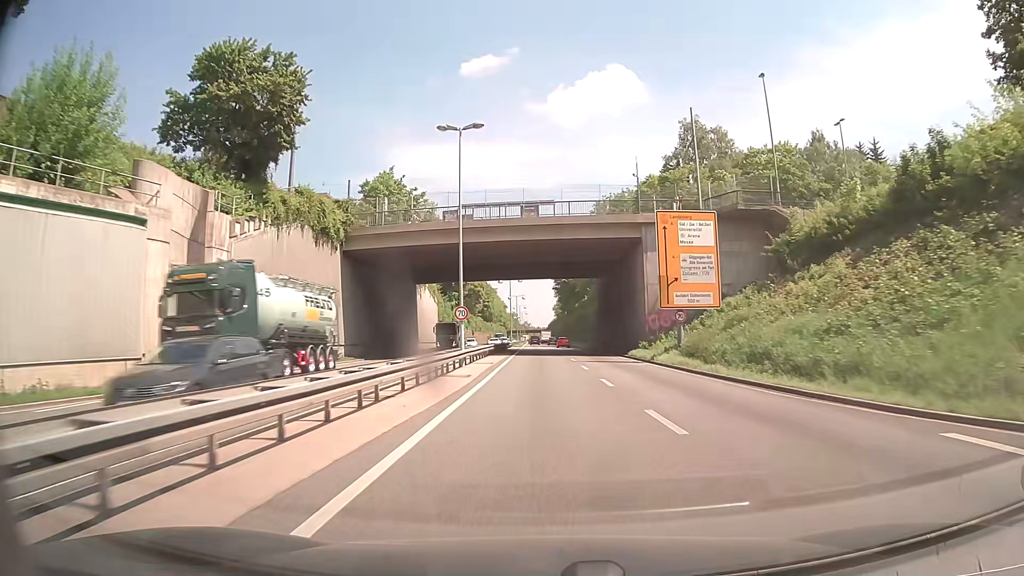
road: trunk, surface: asphalt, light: Day
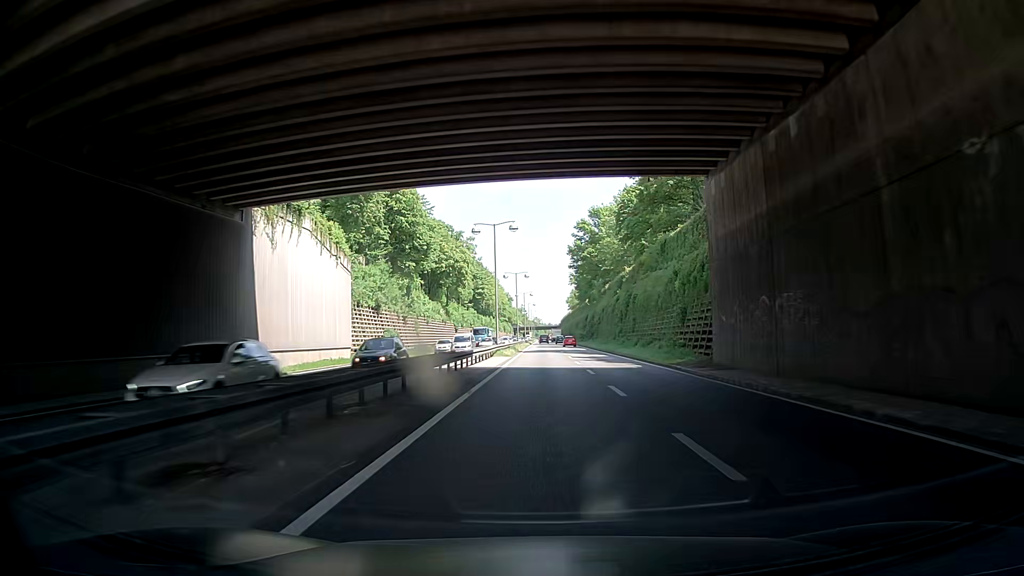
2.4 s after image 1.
(-0.5, +47.8) m; -1°
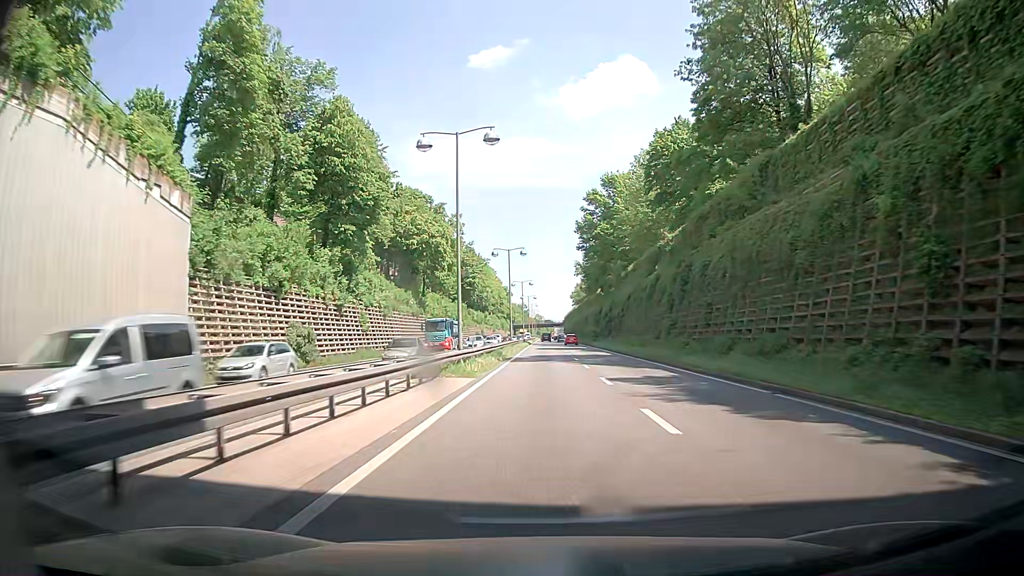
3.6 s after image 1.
(+0.1, +24.1) m; 0°
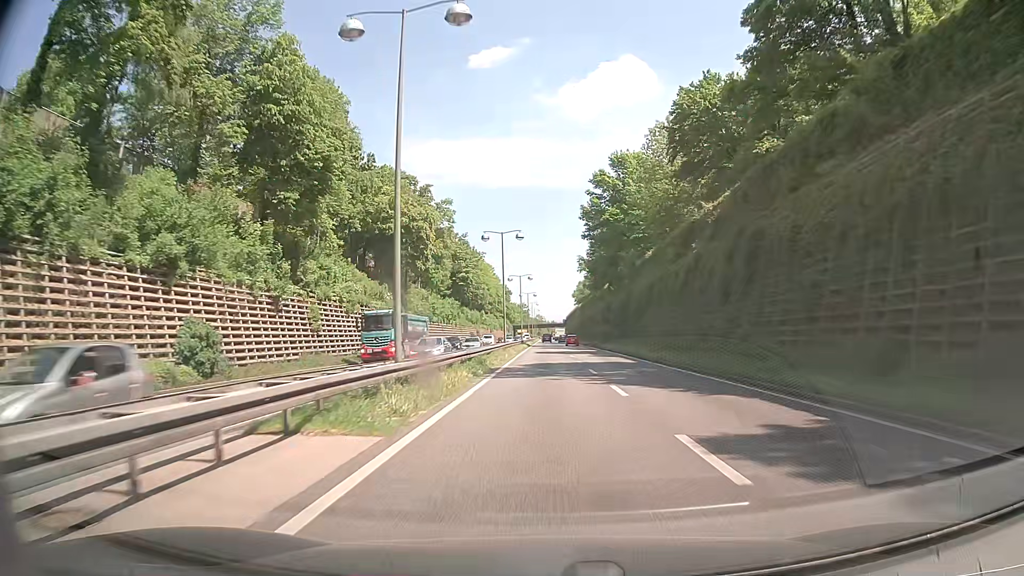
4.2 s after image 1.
(-0.1, +12.1) m; 0°
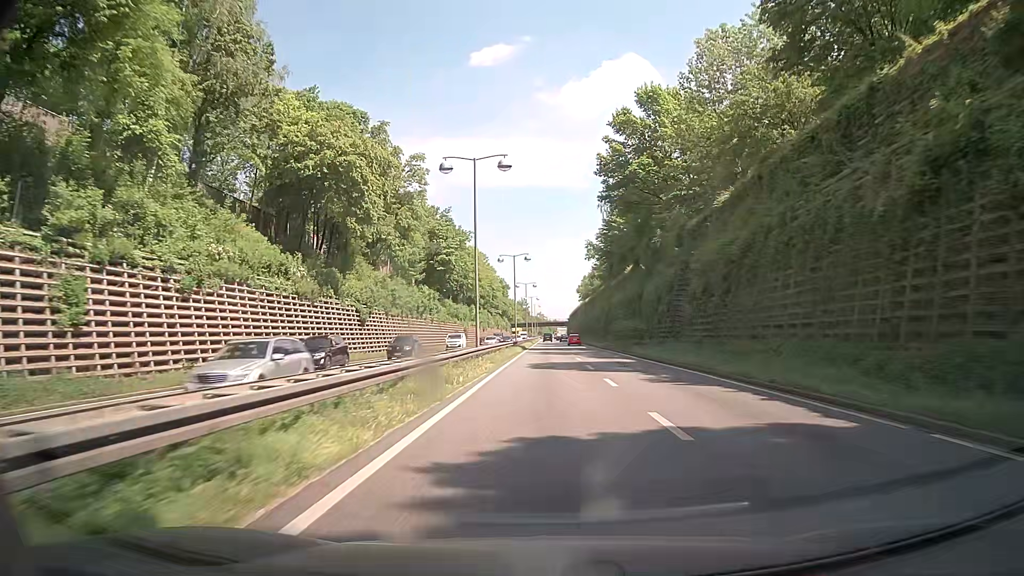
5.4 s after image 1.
(-0.2, +24.4) m; 0°
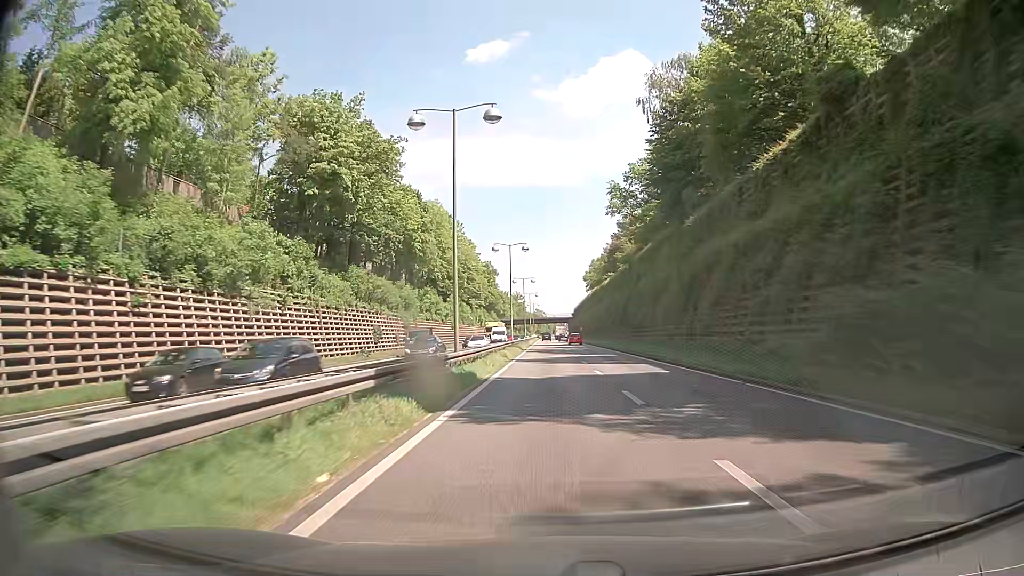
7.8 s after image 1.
(-0.1, +49.3) m; 0°
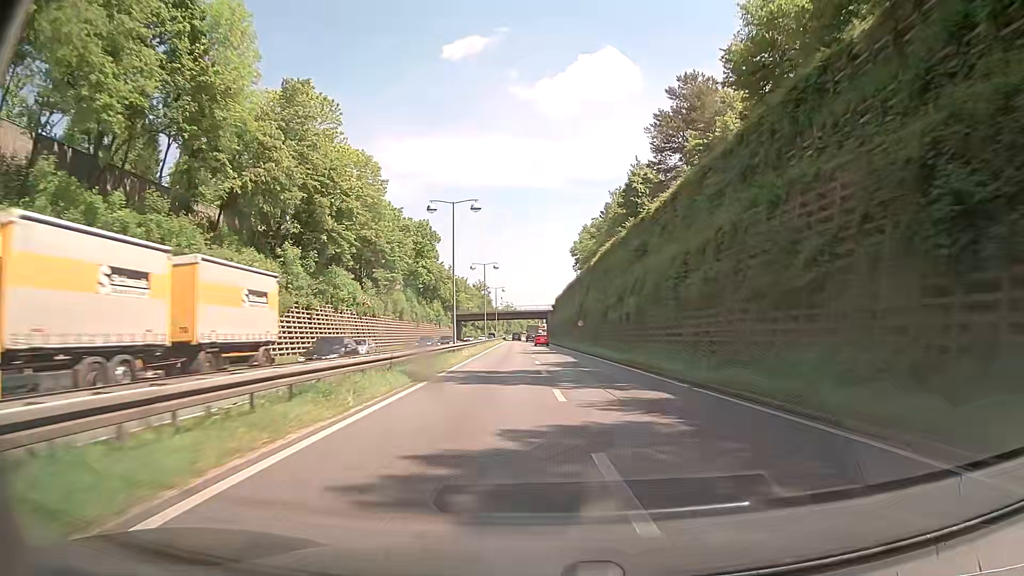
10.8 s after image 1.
(+1.3, +62.1) m; +2°
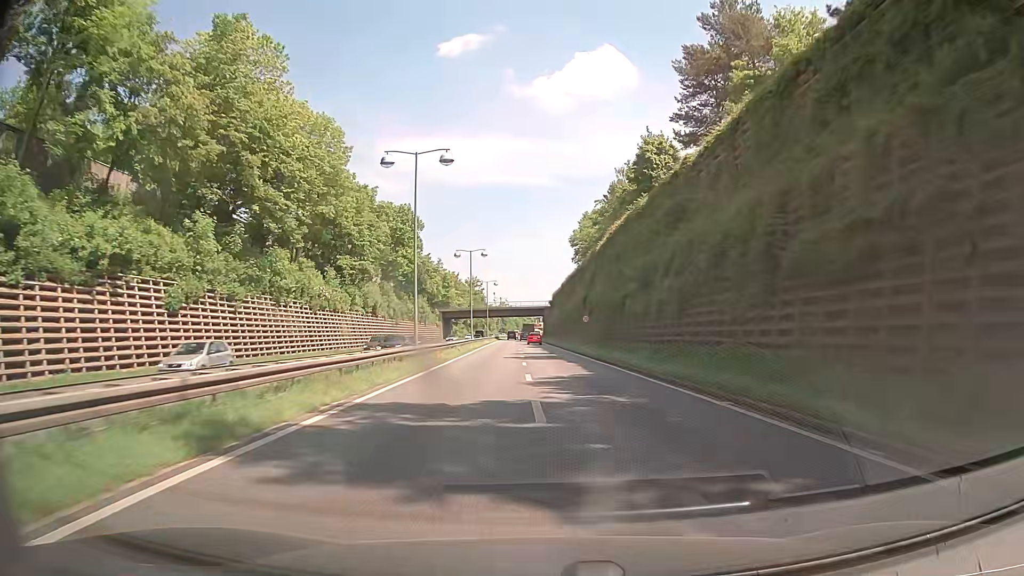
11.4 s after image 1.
(+0.2, +12.4) m; +1°
(0, +10) (0, +20) (0, +30) (0, +40) (-1, +50) (-1, +60) (-2, +70) (-2, +80) (-2, +90) (-3, +100) m
